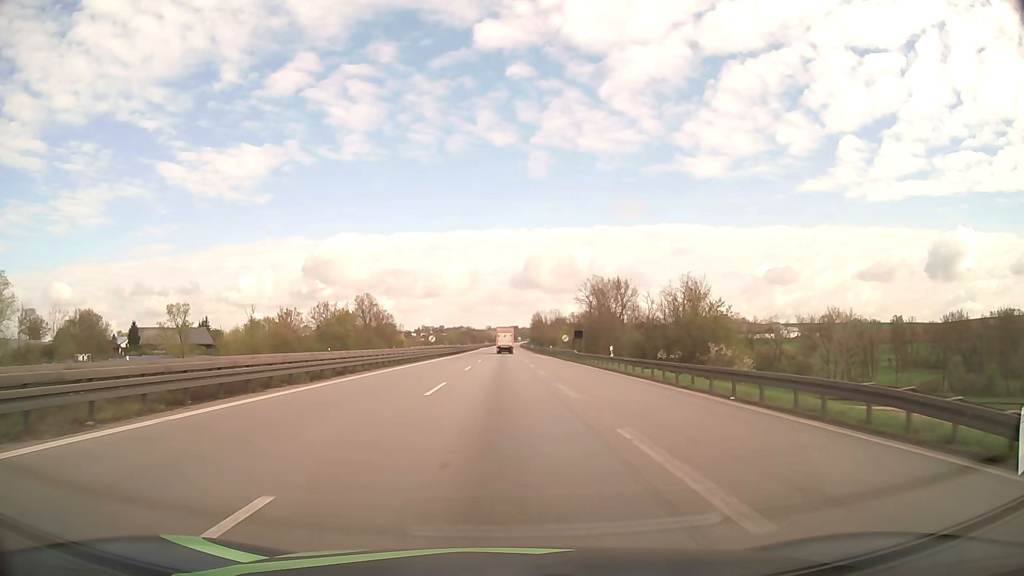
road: motorway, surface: asphalt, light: Day
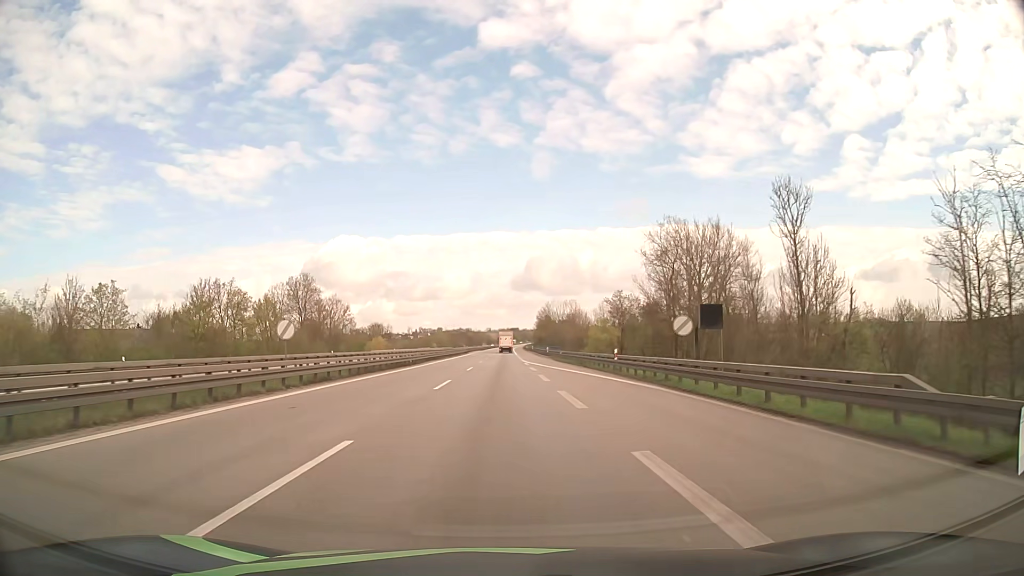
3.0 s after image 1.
(0.0, +50.8) m; 0°
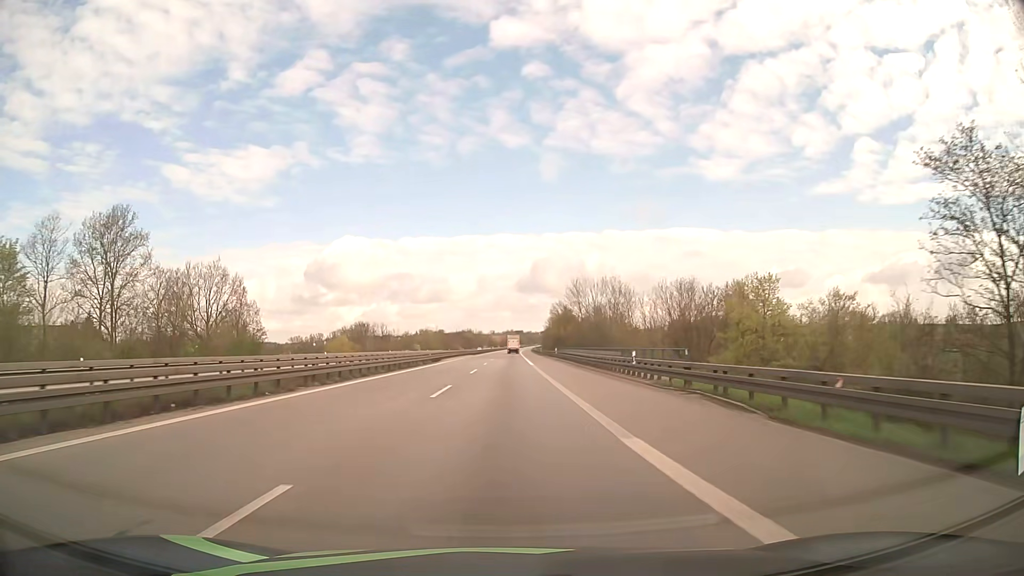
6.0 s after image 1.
(-0.1, +58.2) m; 0°
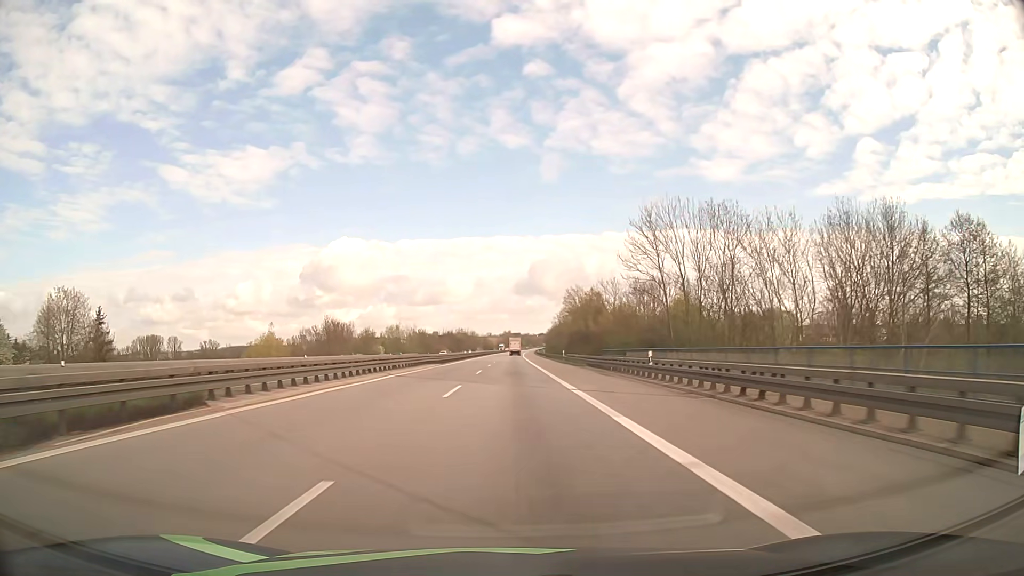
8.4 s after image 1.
(-0.1, +54.8) m; 0°
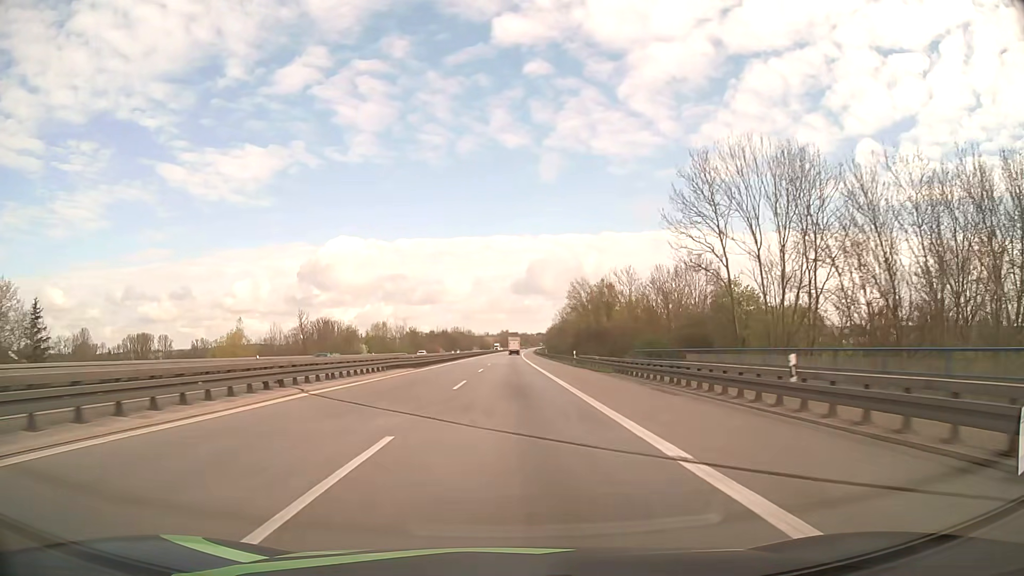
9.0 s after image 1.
(0.0, +14.7) m; 0°
(0, +10) (0, +20) (0, +30) (0, +40) (0, +50) (0, +60) (0, +70) (+1, +80) (+1, +90) (+1, +100) m
